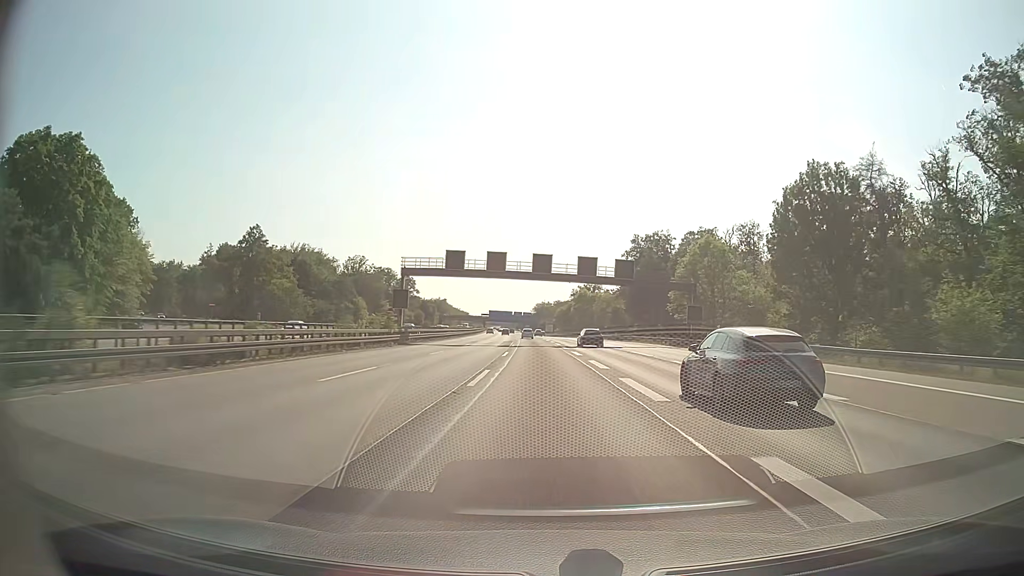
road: motorway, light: Day
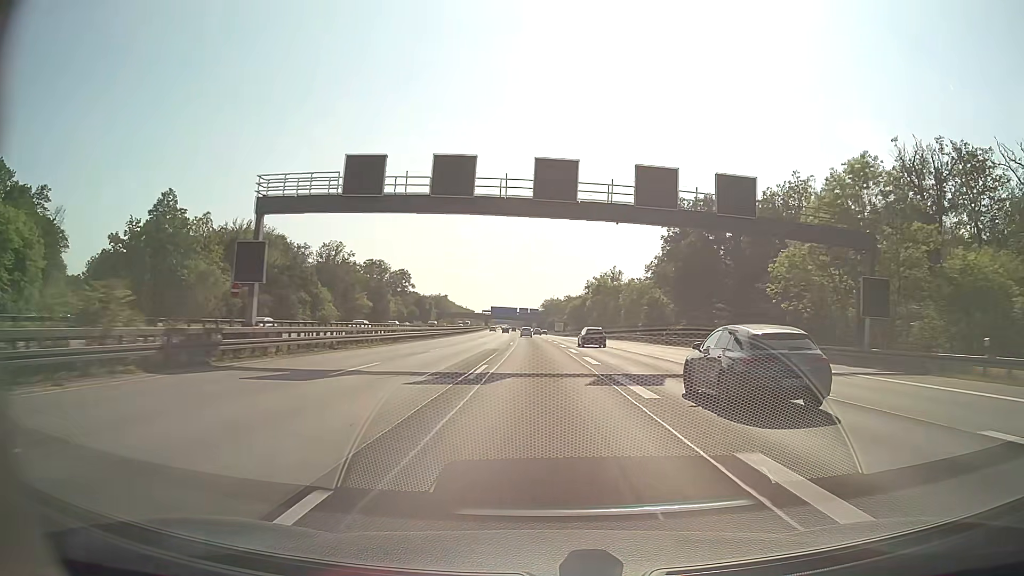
(-0.2, +34.8) m; -1°
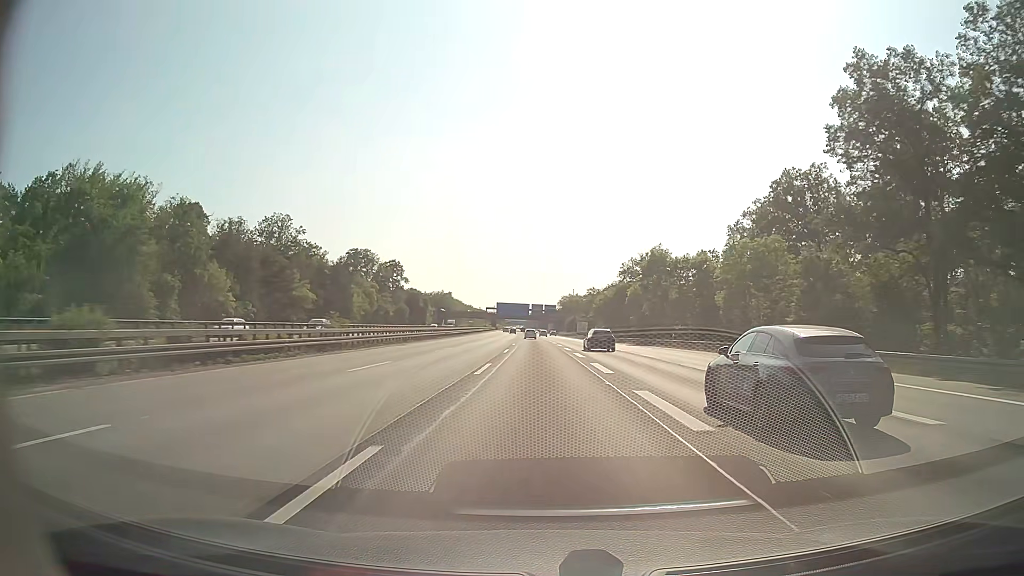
(-0.5, +52.2) m; -1°
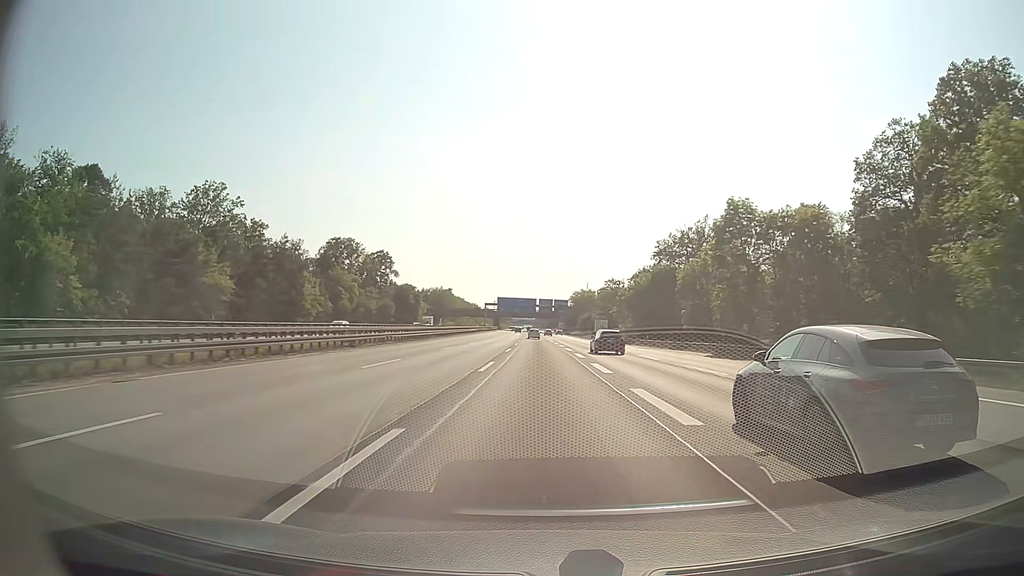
(-0.2, +34.8) m; -1°
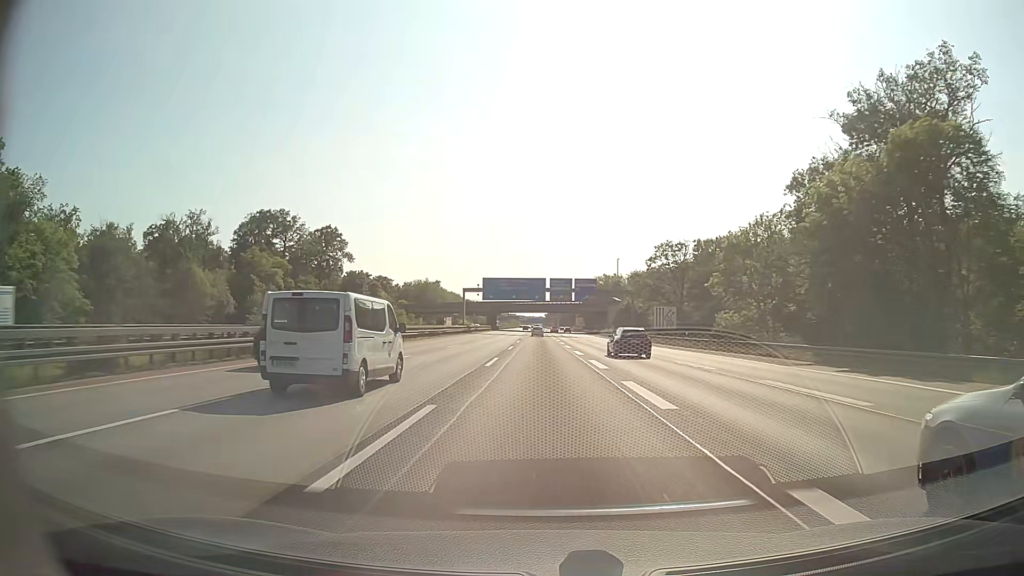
(-0.7, +69.7) m; -1°
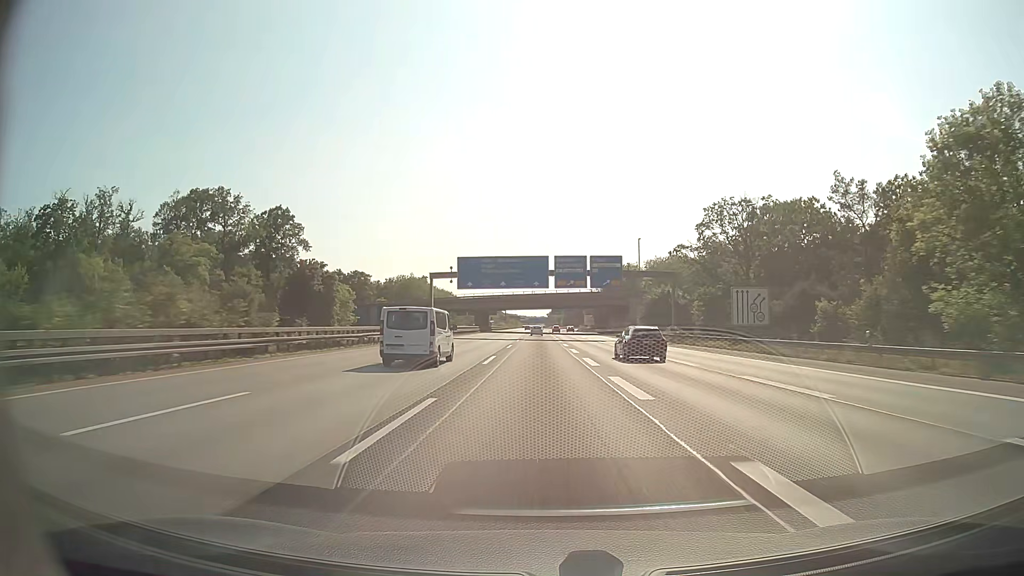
(-0.1, +34.9) m; 0°
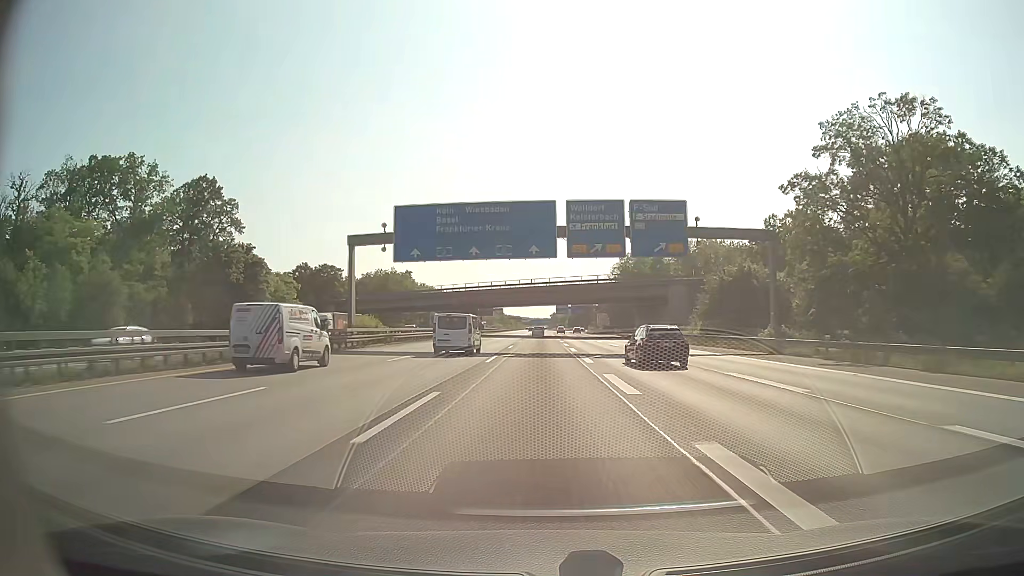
(-0.1, +34.9) m; 0°
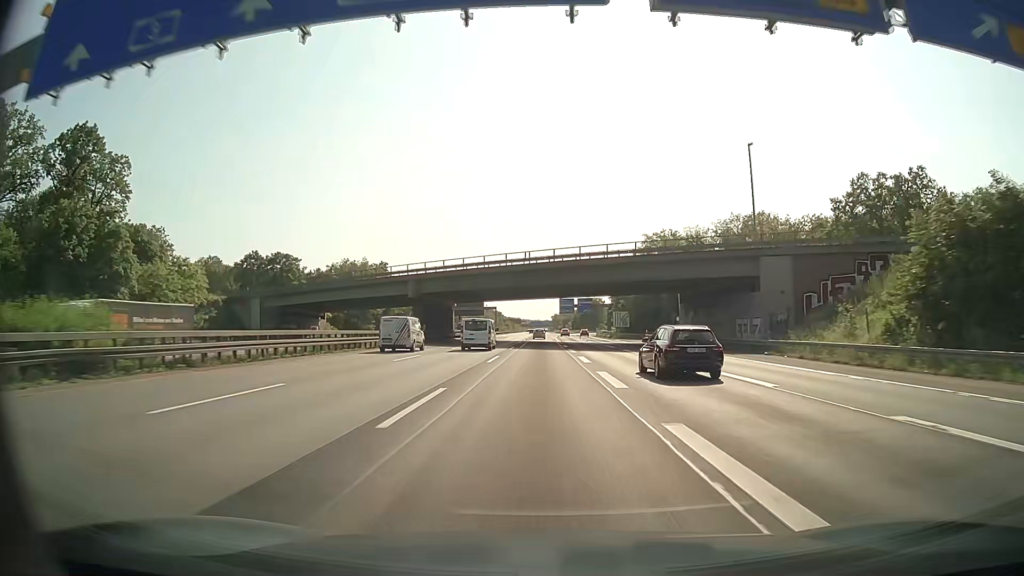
(-0.1, +34.8) m; 0°
(0, +10) (0, +20) (0, +30) (0, +40) (0, +50) (0, +60) (0, +70) (0, +80) (0, +90) (0, +100) m
